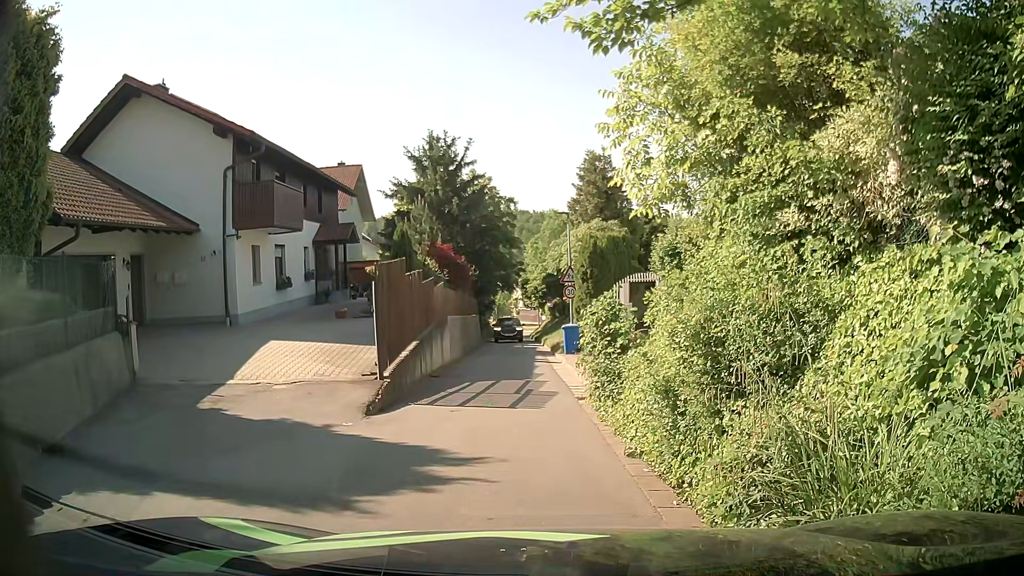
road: residential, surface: asphalt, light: Day
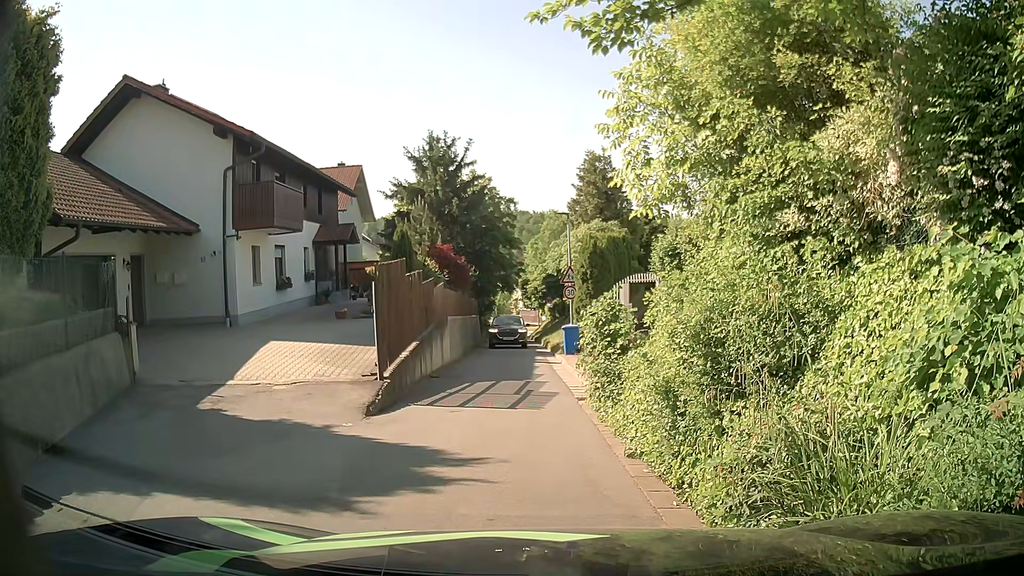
(0.0, 0.0) m; 0°
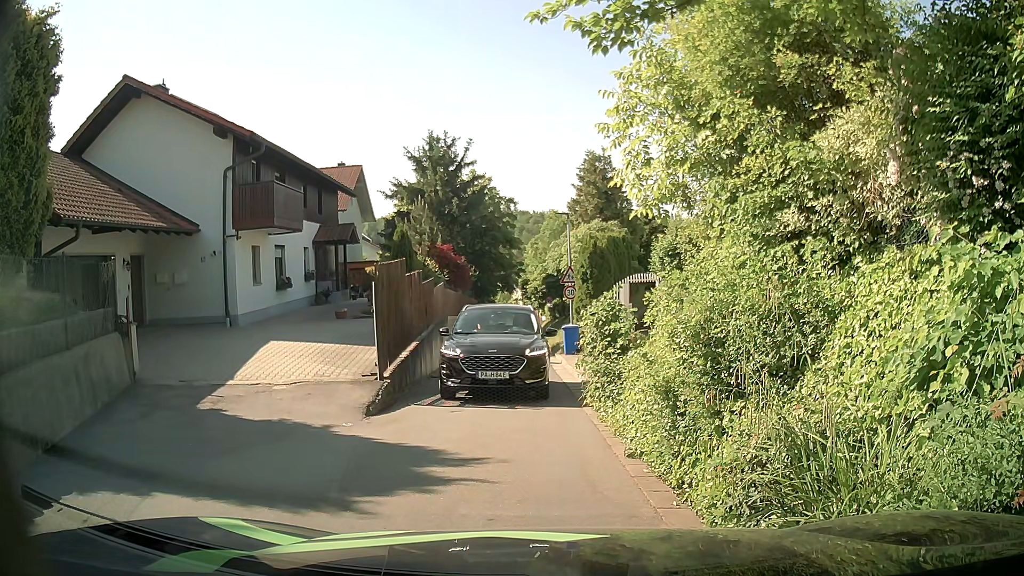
(0.0, 0.0) m; 0°
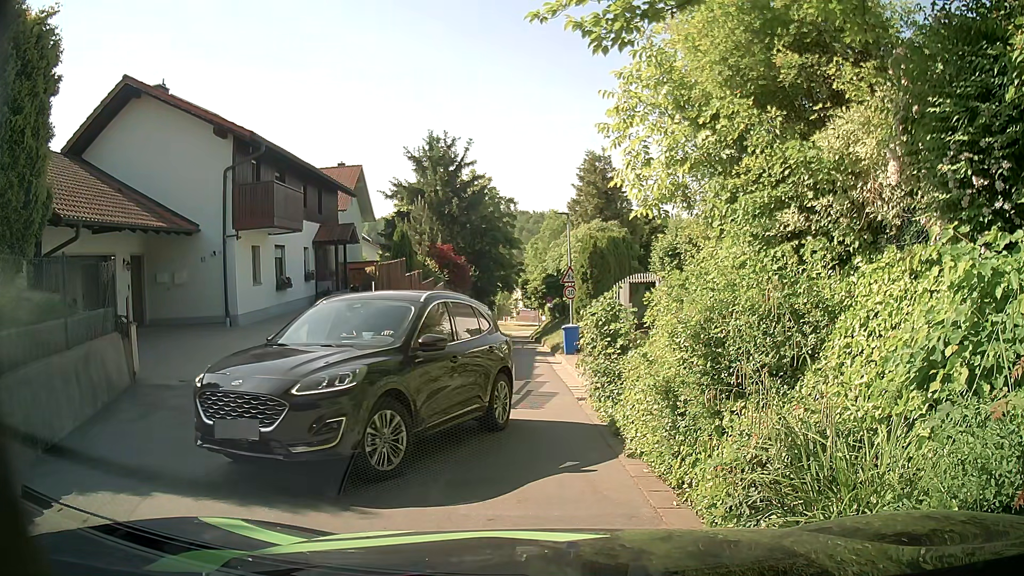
(0.0, 0.0) m; 0°
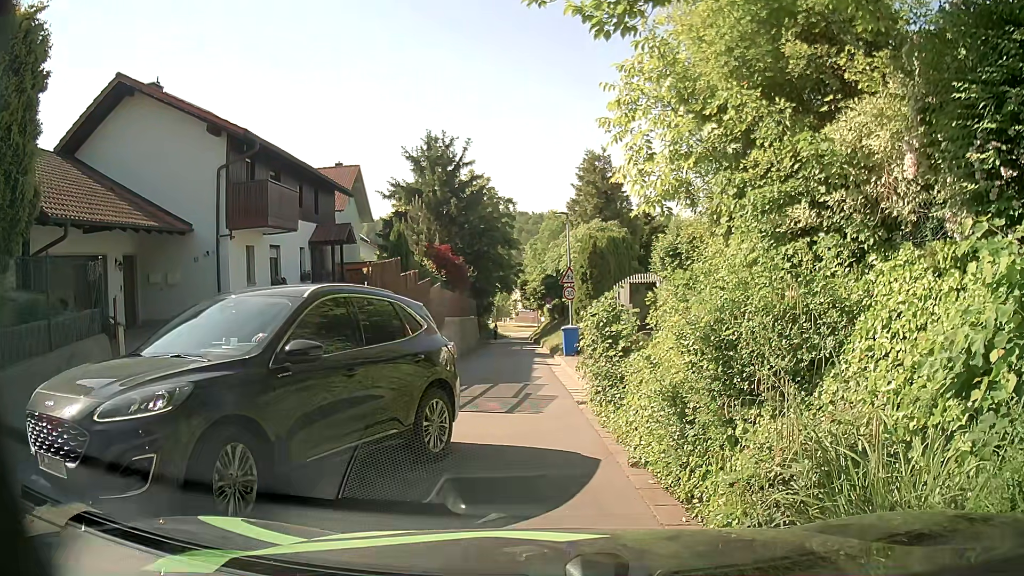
(0.0, +0.4) m; 0°
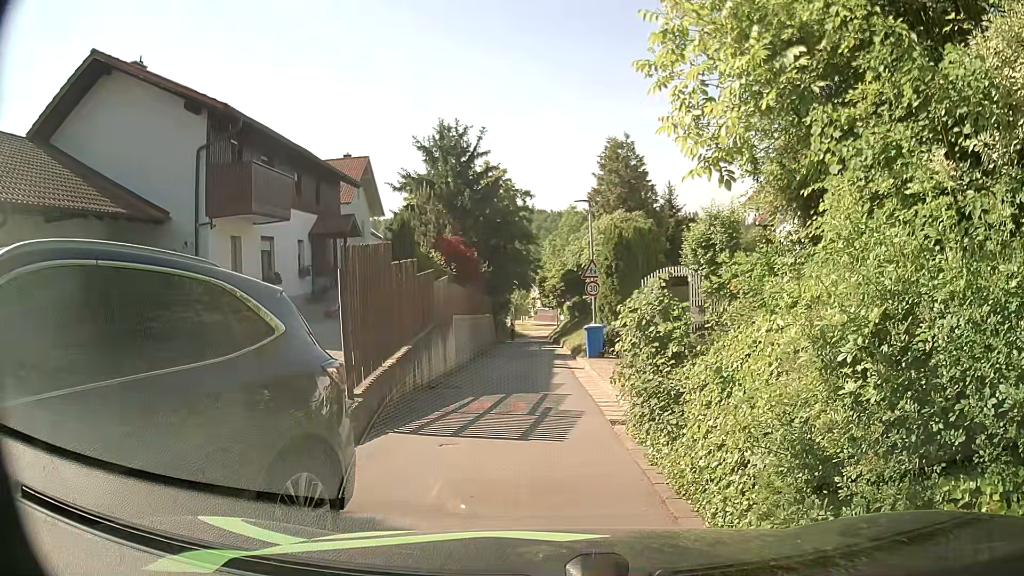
(0.0, +2.4) m; 0°
